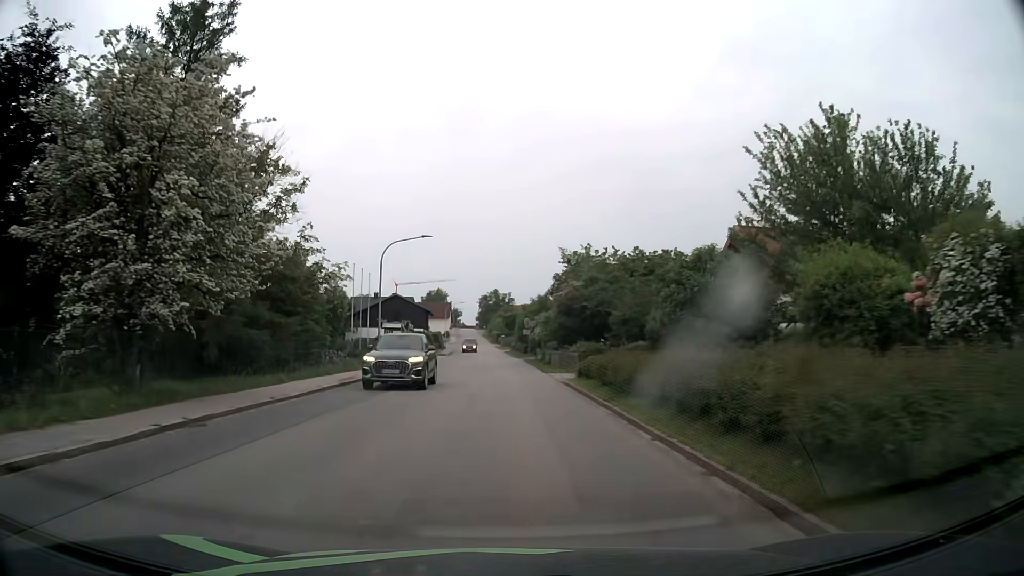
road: tertiary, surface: asphalt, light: Day
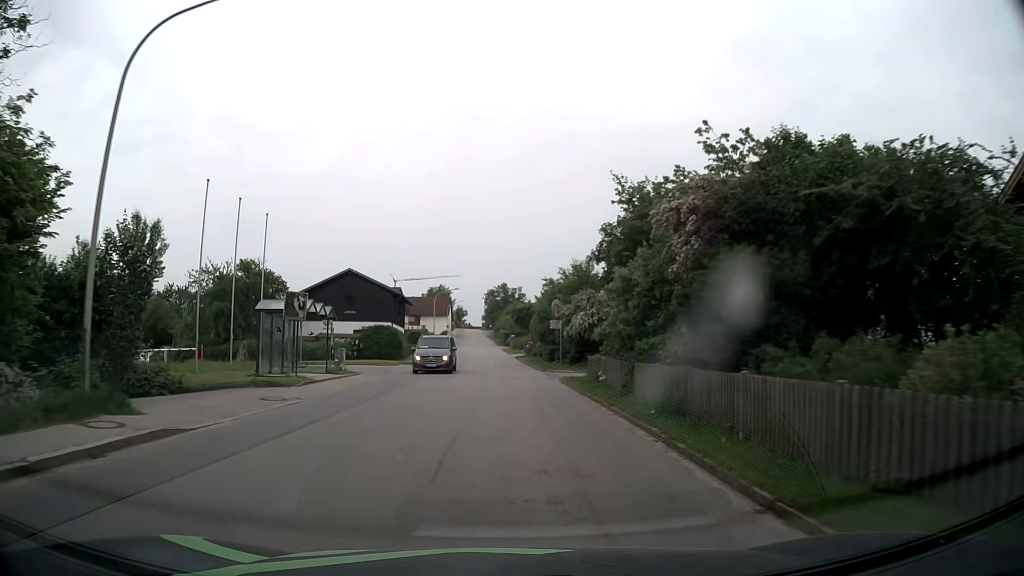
(-0.3, +28.8) m; -1°
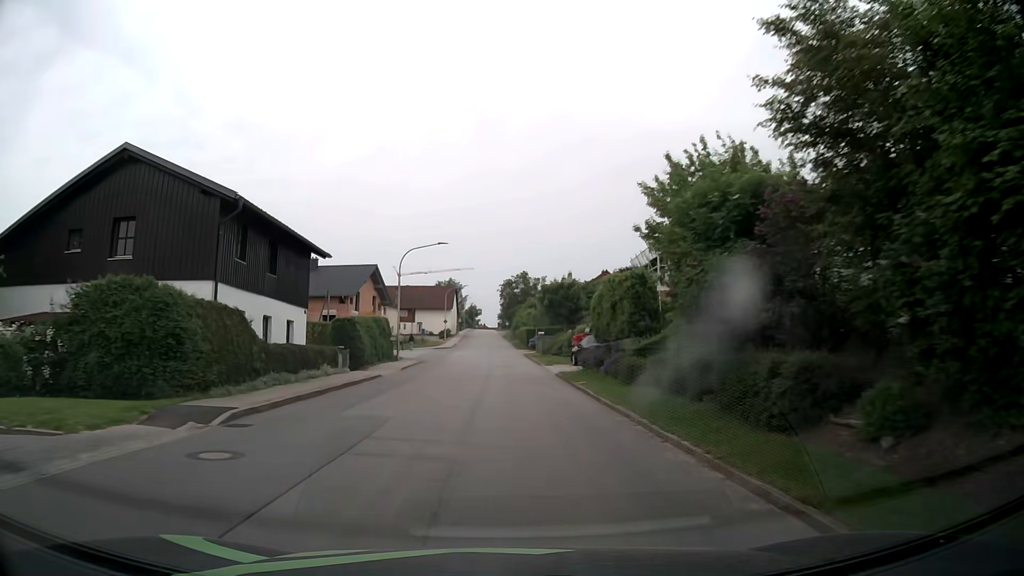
(-0.3, +35.7) m; -2°
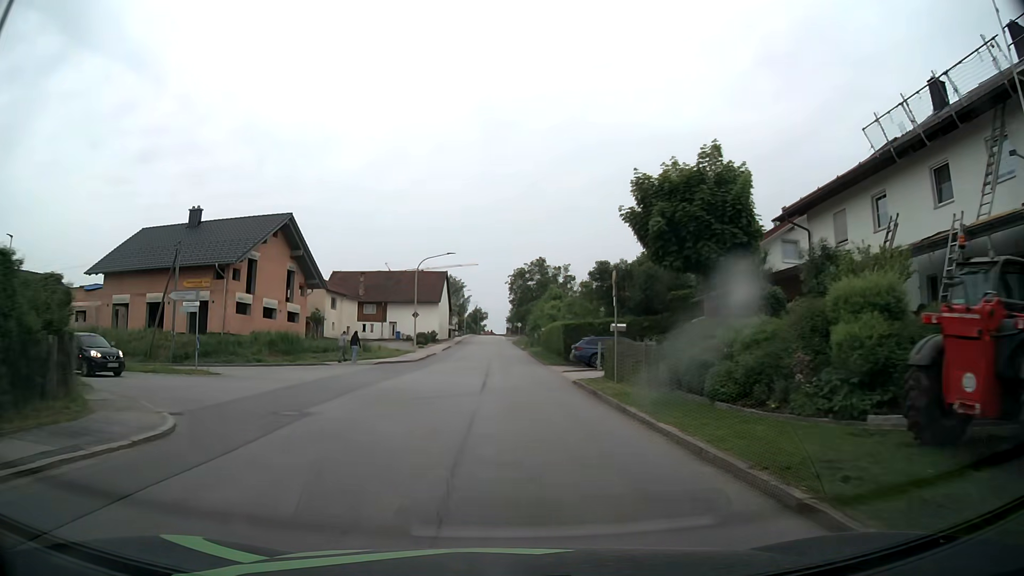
(0.0, +36.1) m; 0°
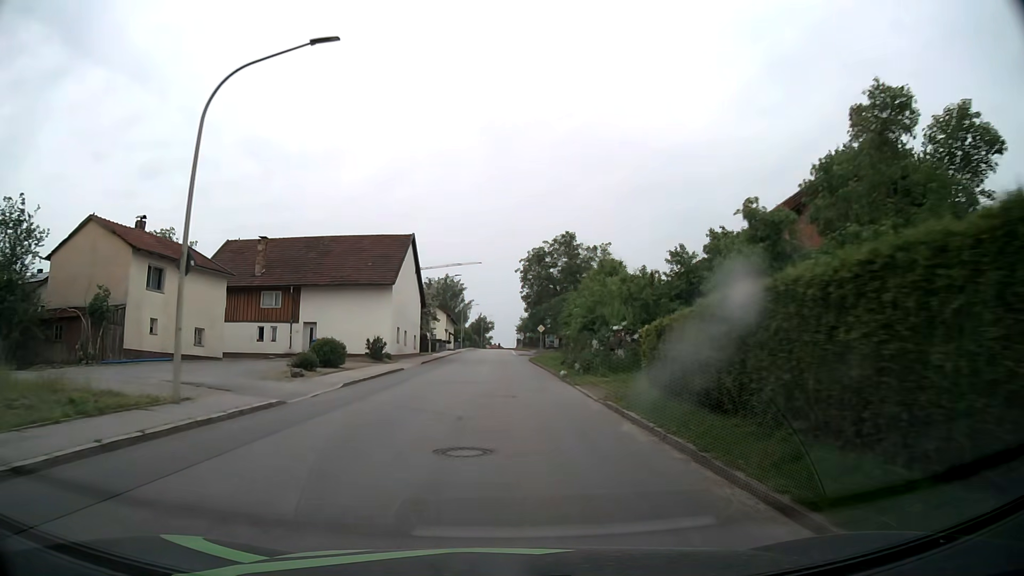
(-0.1, +37.7) m; -1°
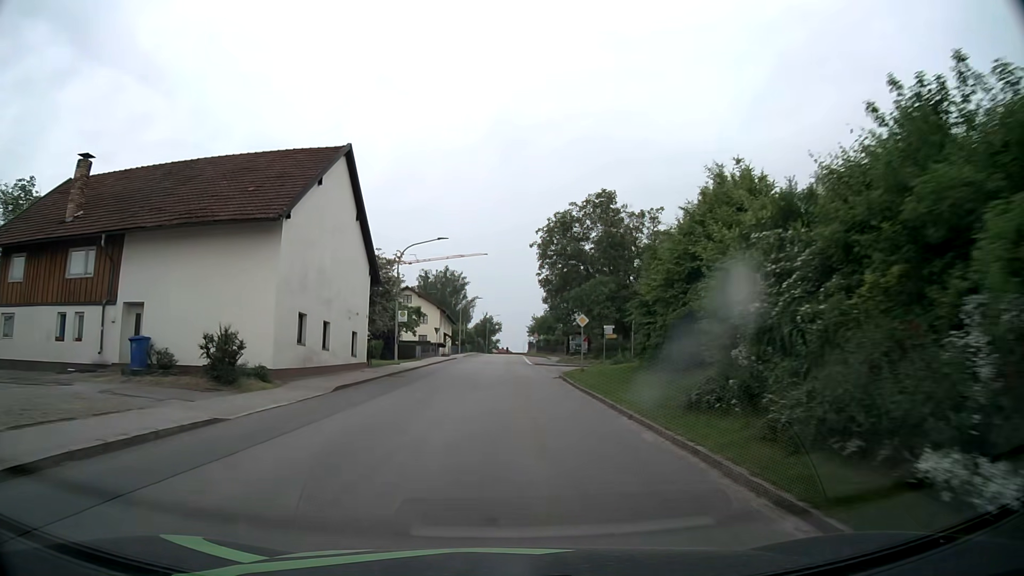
(-0.2, +23.1) m; -1°
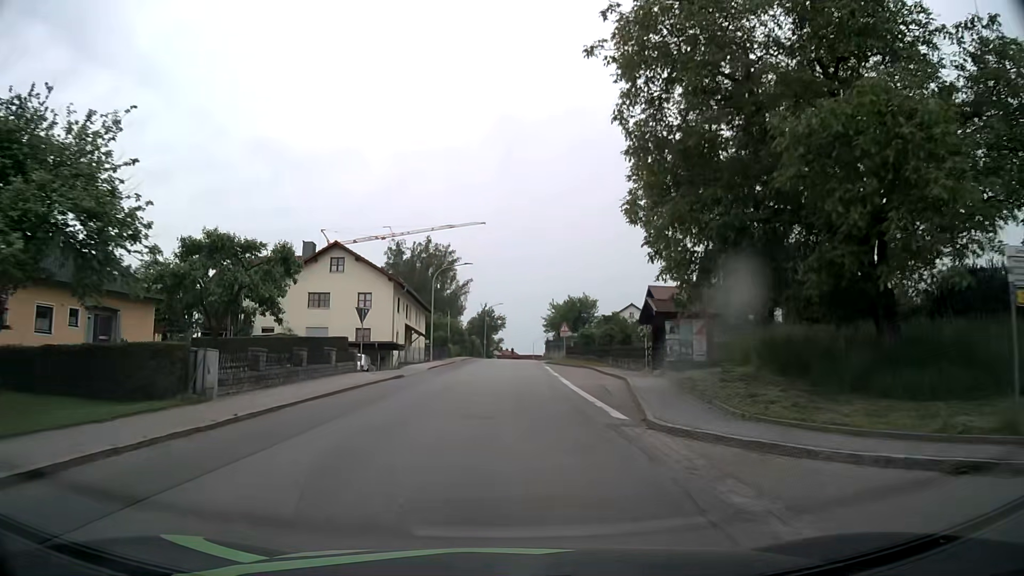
(0.0, +38.1) m; -1°
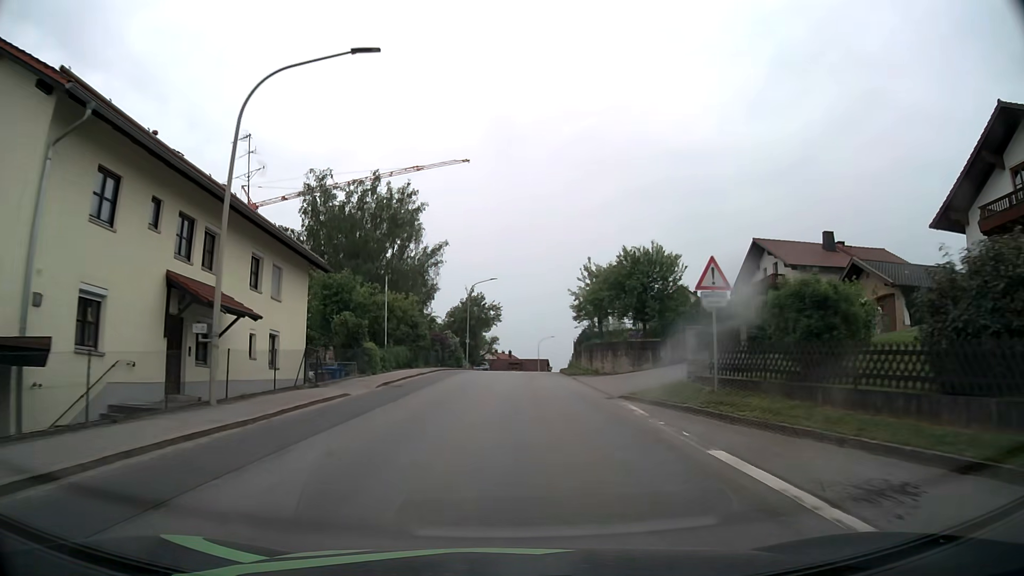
(+0.3, +37.7) m; +1°
(0, +10) (0, +20) (0, +30) (+1, +40) (+1, +50) (+2, +60) (+3, +70) (+5, +80) (+6, +90) (+8, +99) m
